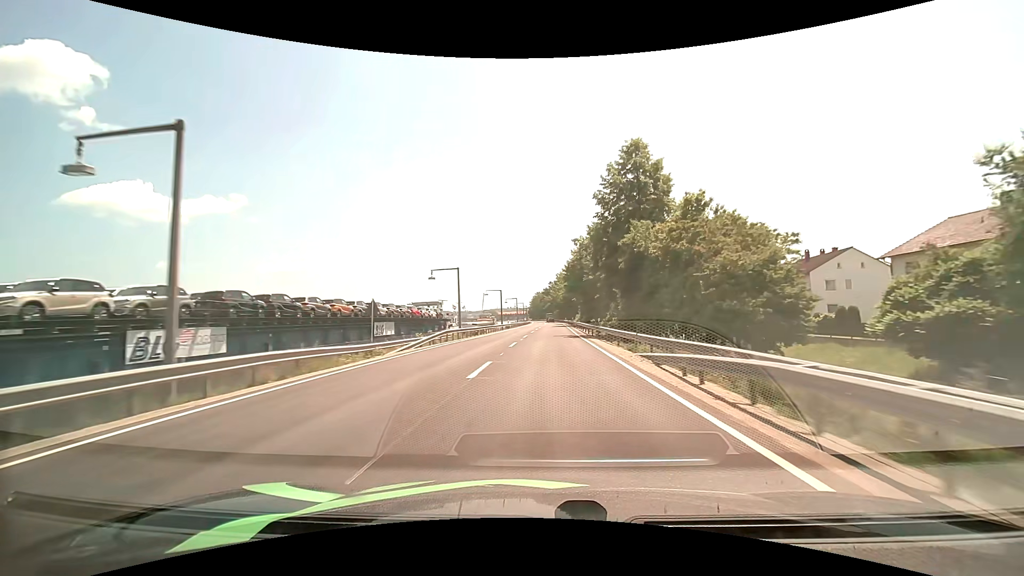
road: primary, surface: asphalt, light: Day
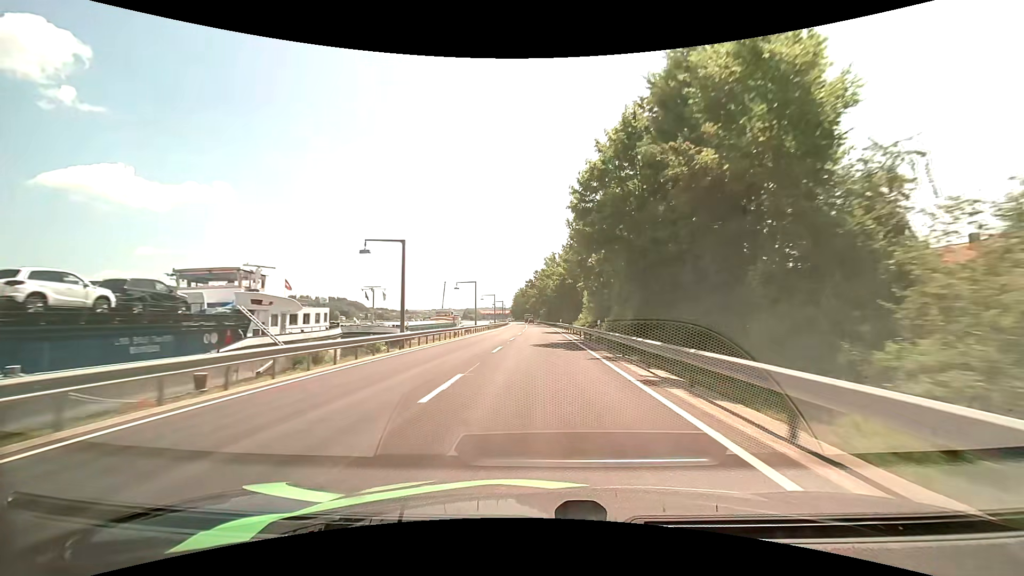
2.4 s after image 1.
(+1.2, +51.3) m; +2°
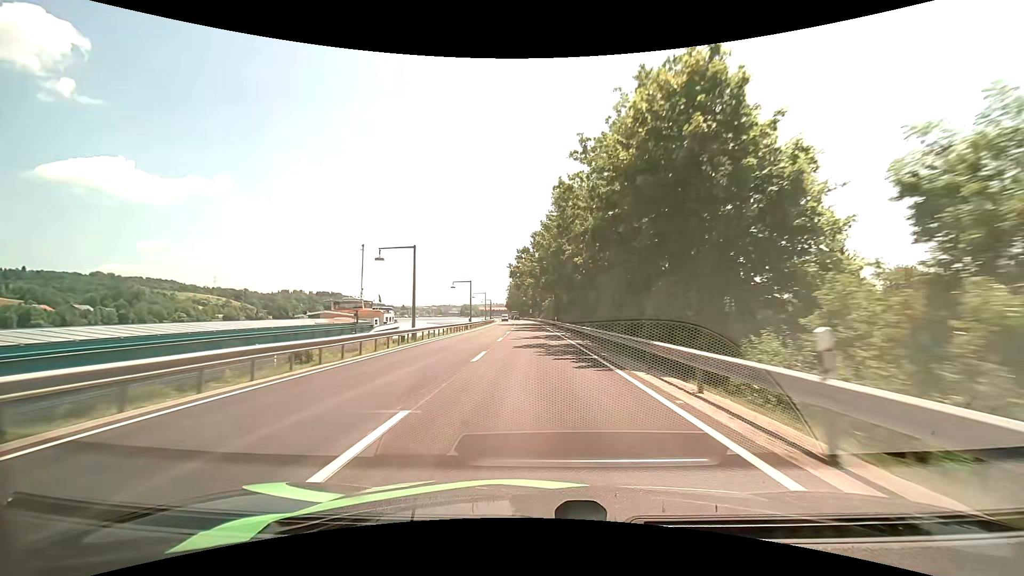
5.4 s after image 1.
(0.0, +65.2) m; 0°
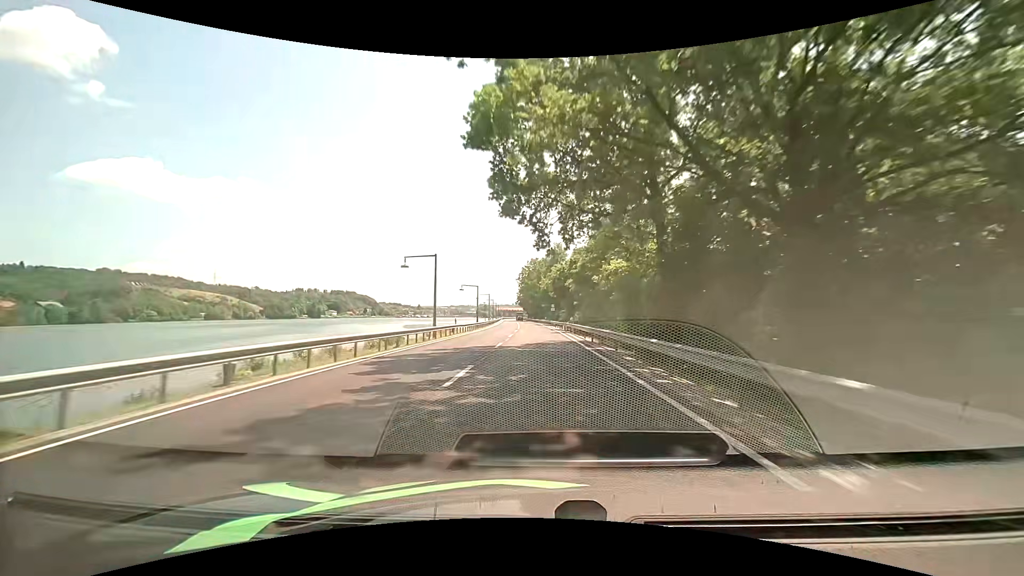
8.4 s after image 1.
(-1.6, +65.7) m; -3°
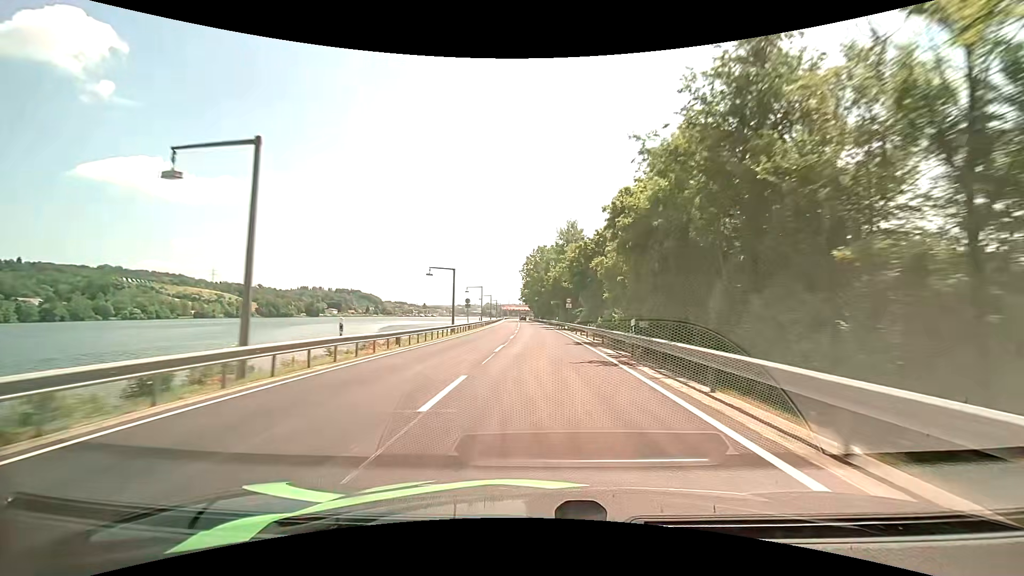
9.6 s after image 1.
(-0.1, +26.5) m; 0°
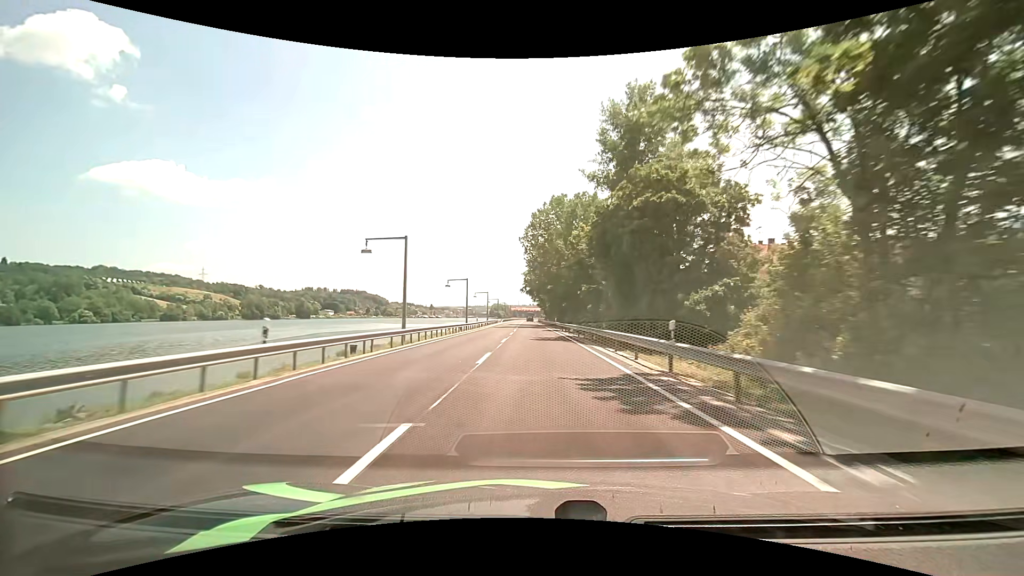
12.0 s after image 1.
(-0.7, +53.1) m; -1°
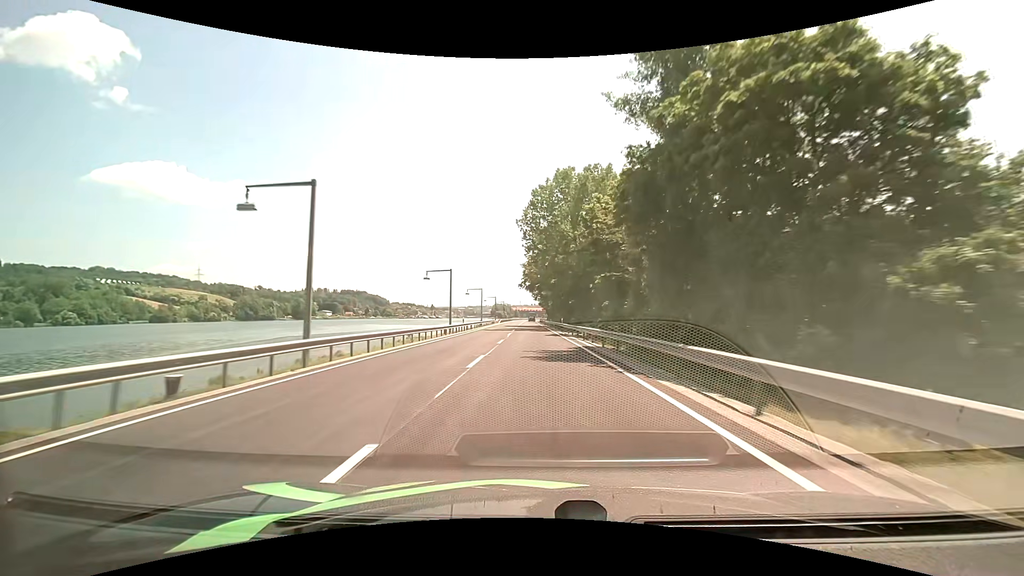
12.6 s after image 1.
(0.0, +13.1) m; 0°
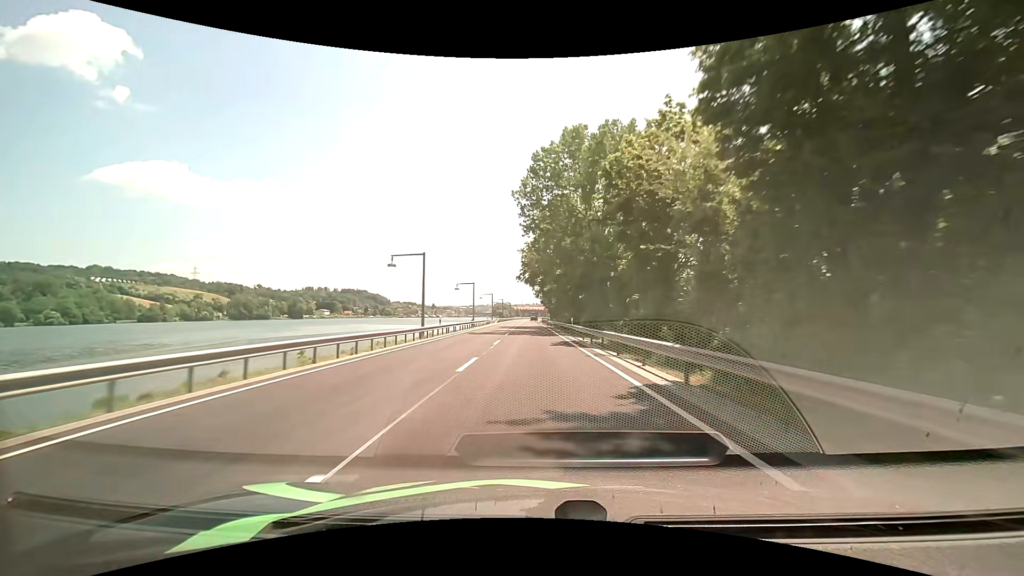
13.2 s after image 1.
(0.0, +13.0) m; 0°
(0, +10) (0, +20) (0, +30) (0, +40) (0, +50) (0, +60) (-1, +70) (-1, +80) (-1, +90) (-1, +100) m
